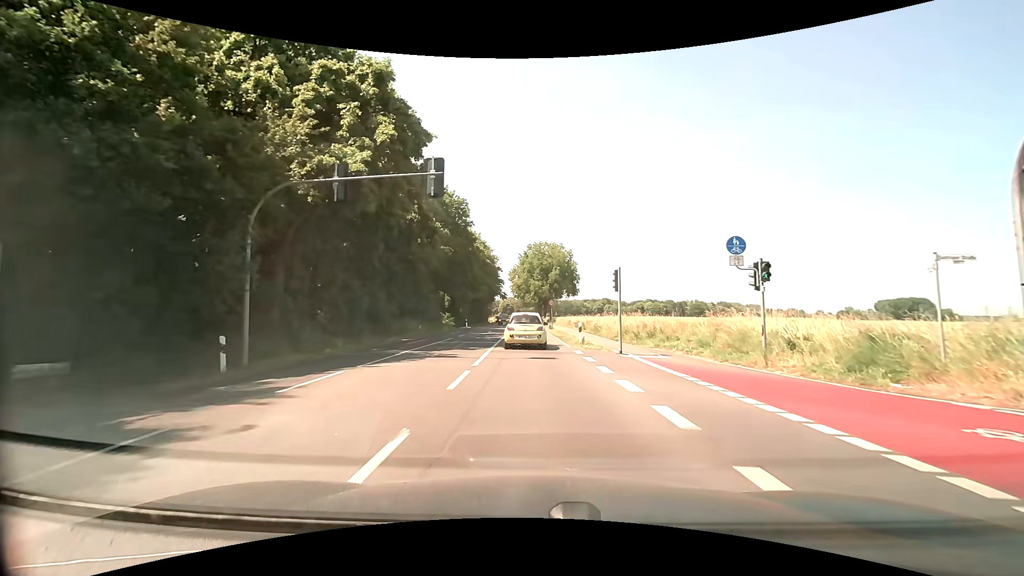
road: secondary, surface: asphalt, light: Day
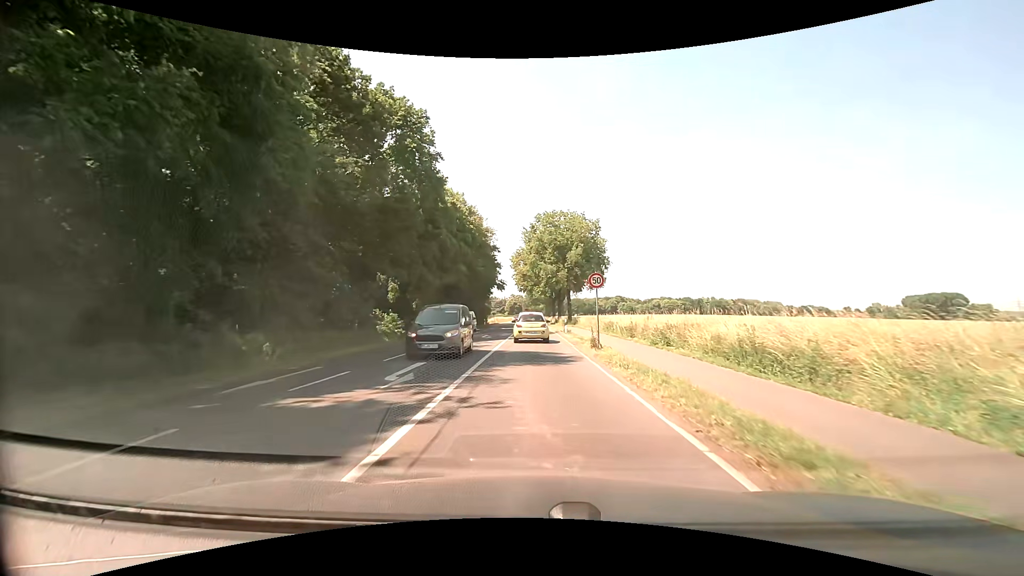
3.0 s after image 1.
(-0.5, +30.1) m; -2°
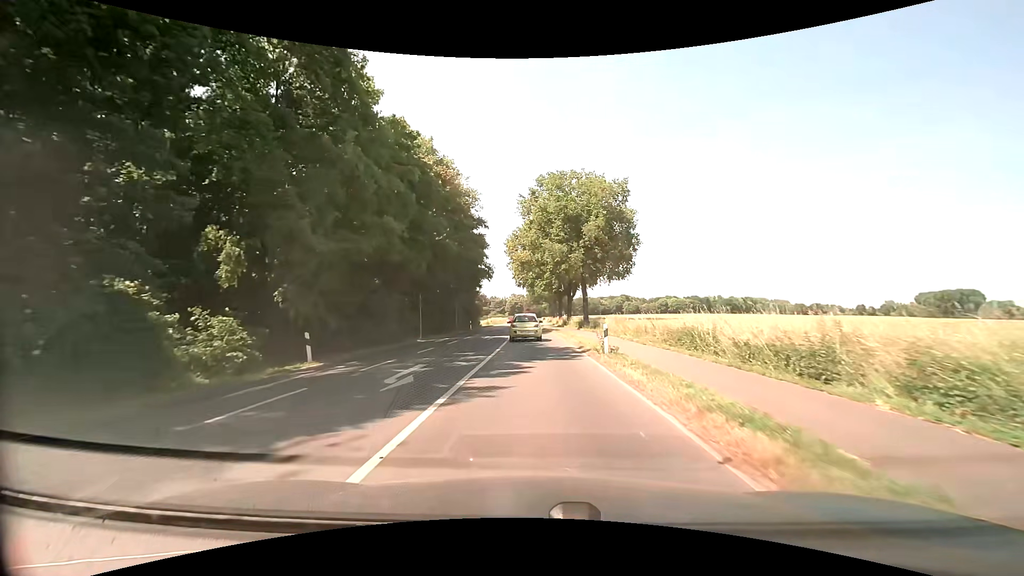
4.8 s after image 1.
(+0.1, +20.3) m; 0°
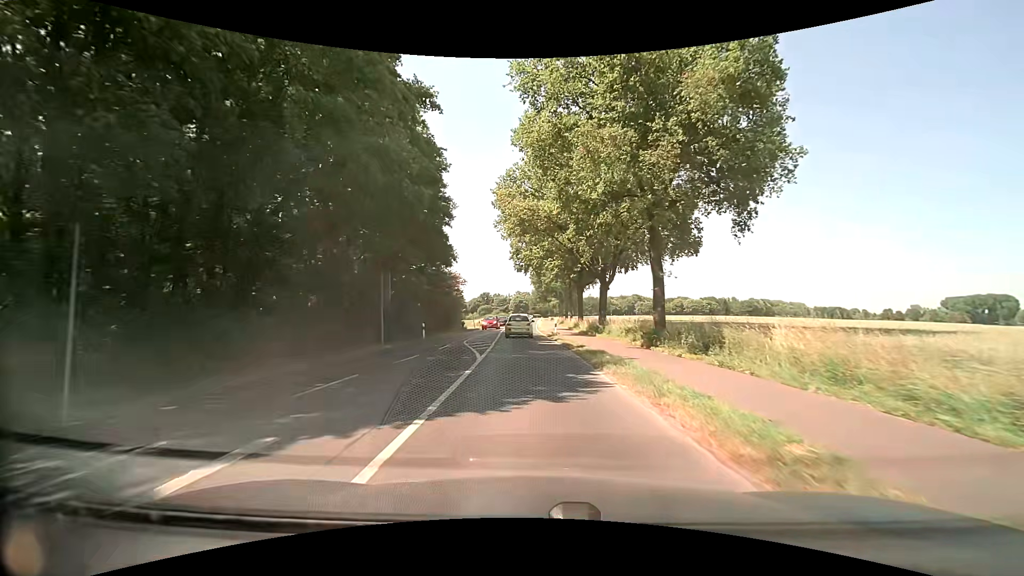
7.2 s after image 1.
(0.0, +28.6) m; 0°
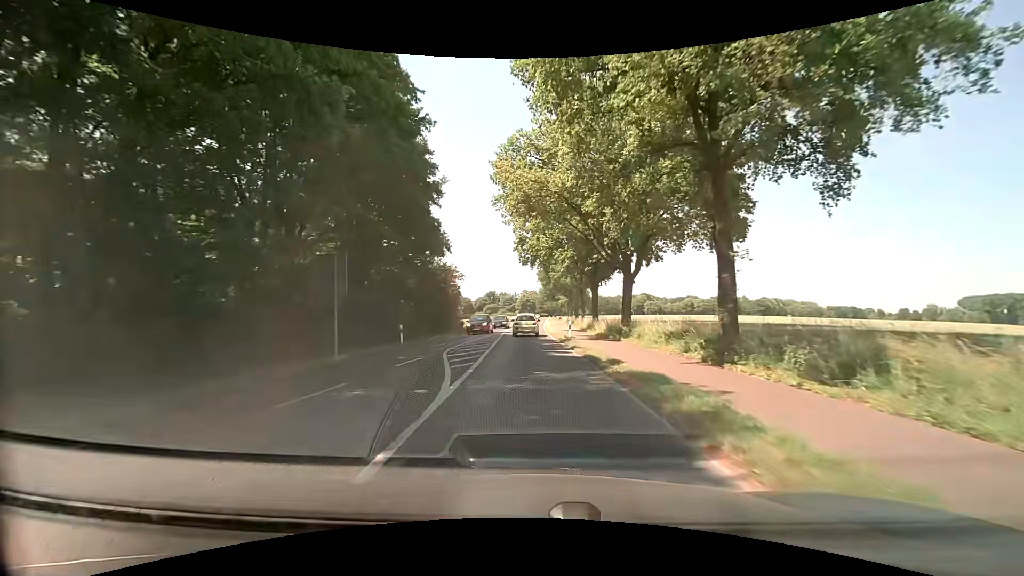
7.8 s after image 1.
(-0.1, +7.3) m; -1°
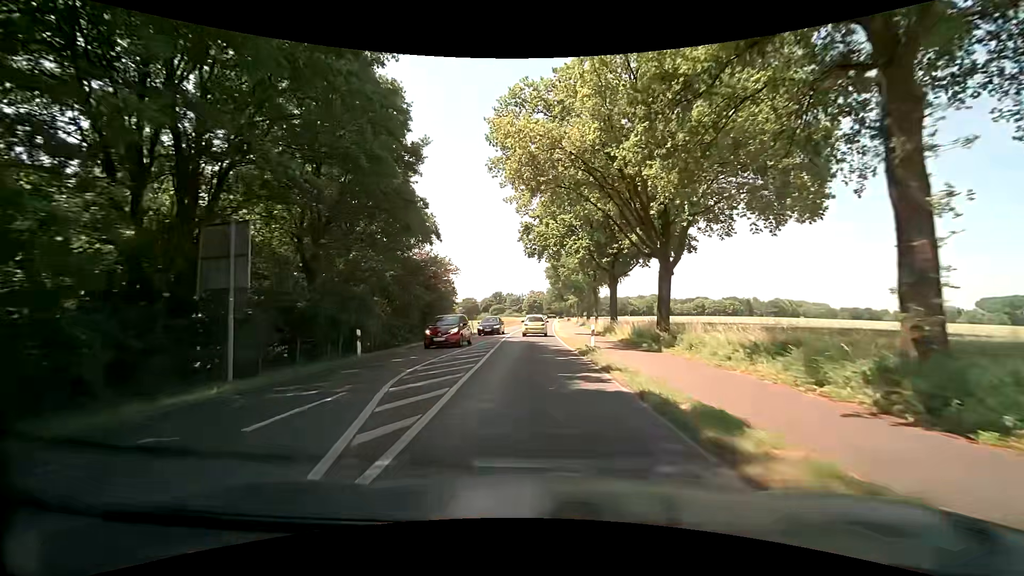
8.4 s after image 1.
(-0.1, +7.4) m; -1°
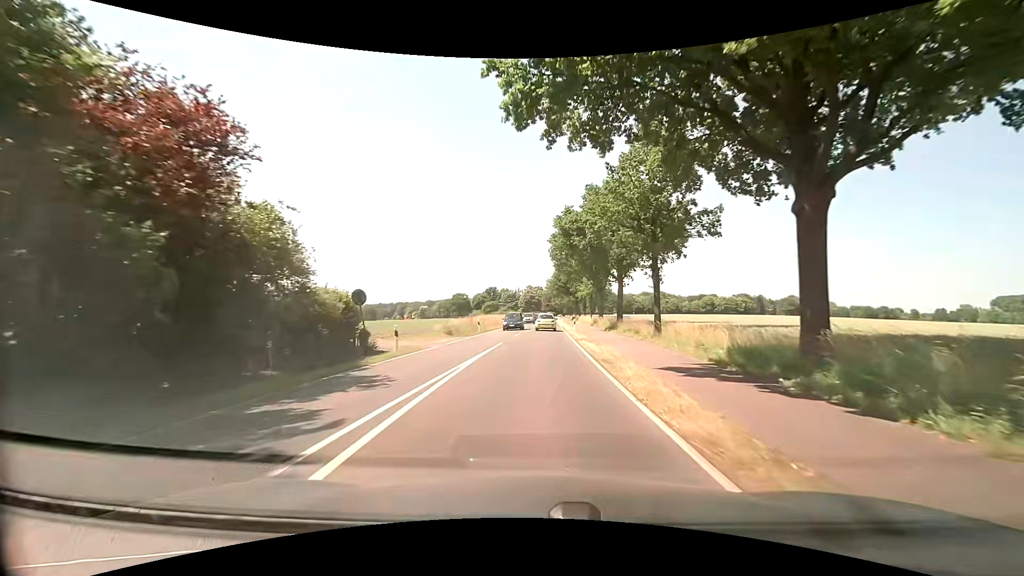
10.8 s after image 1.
(-0.1, +30.7) m; 0°
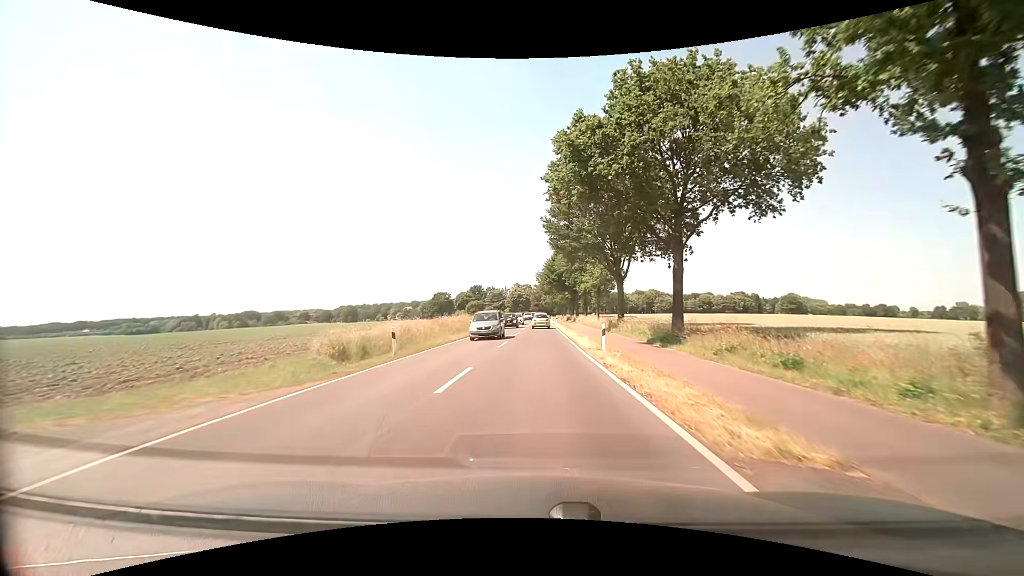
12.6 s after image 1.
(+0.2, +23.0) m; +1°
(0, +10) (0, +20) (0, +30) (+1, +40) (+1, +50) (+1, +60) (+1, +70) (+1, +80) (+1, +90) (+1, +100) m
